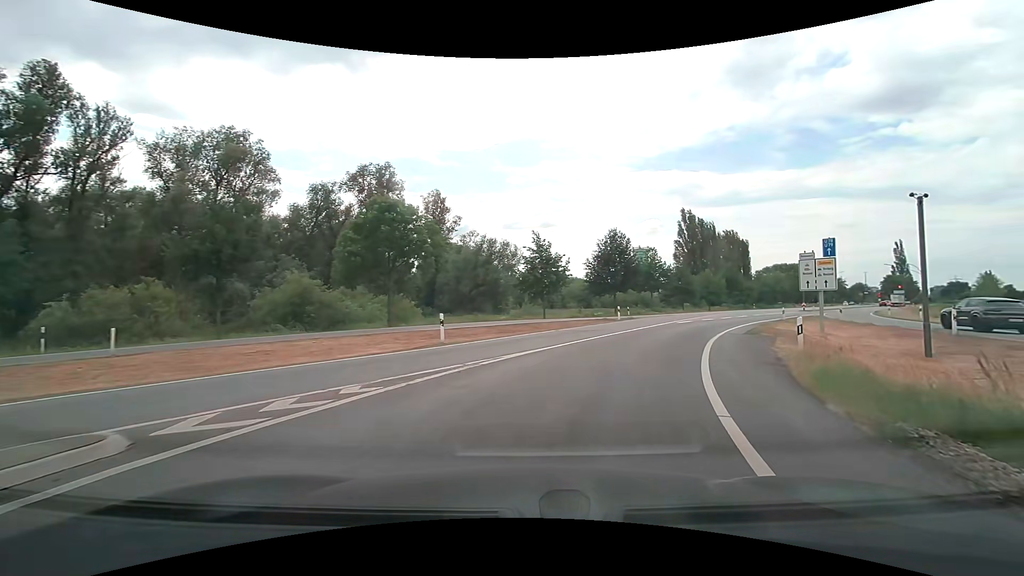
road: secondary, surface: asphalt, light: Day
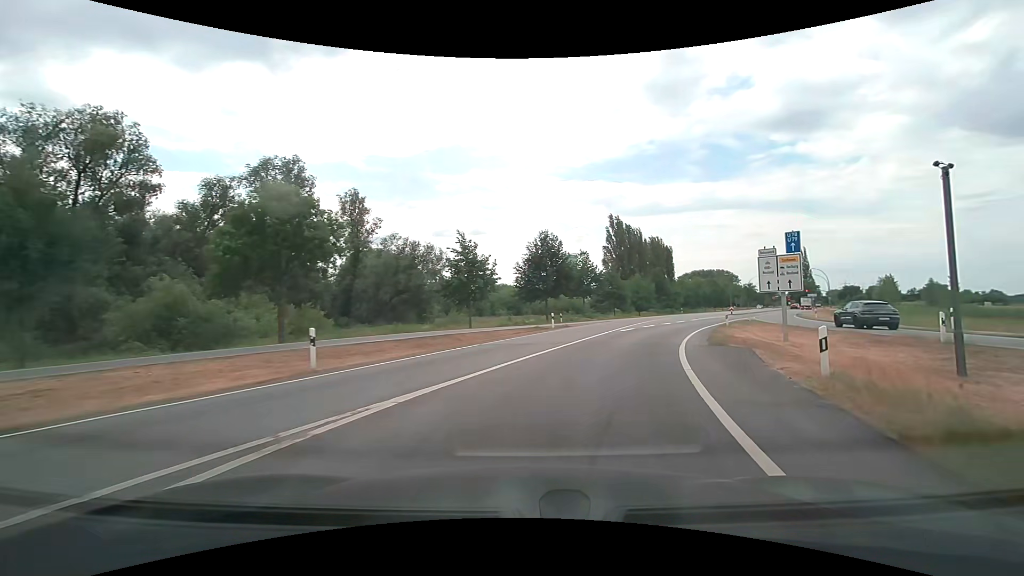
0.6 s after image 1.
(+0.3, +5.2) m; +8°
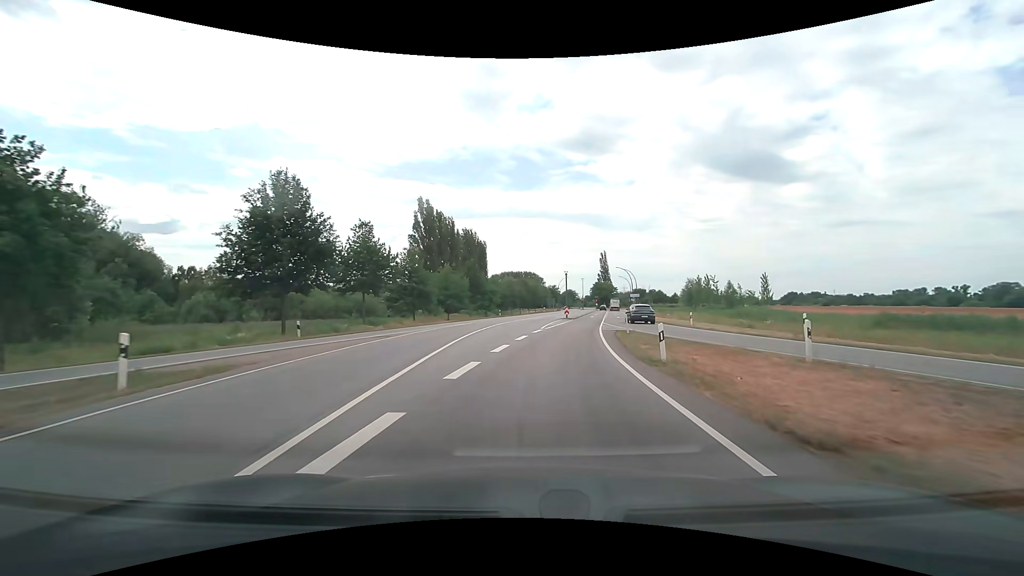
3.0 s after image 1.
(+5.2, +24.2) m; +21°
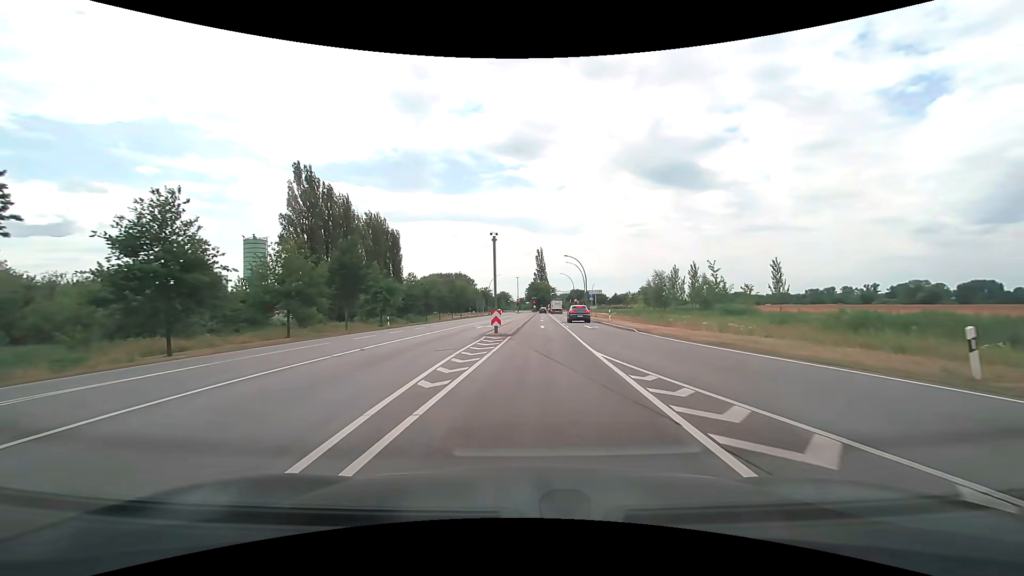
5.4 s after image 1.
(+2.8, +29.8) m; +8°
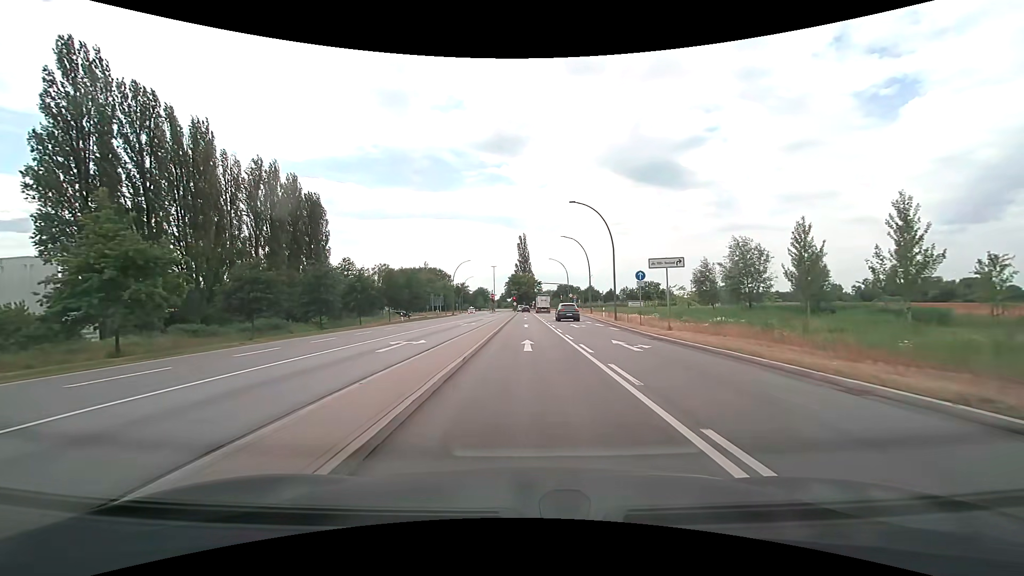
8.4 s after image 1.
(+1.4, +39.7) m; +2°
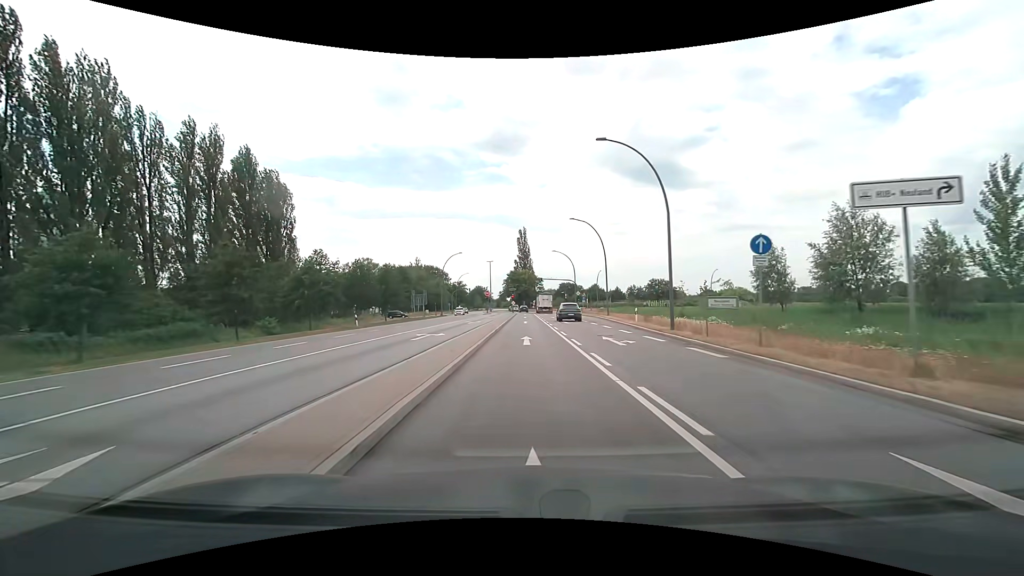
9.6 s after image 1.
(0.0, +15.2) m; 0°
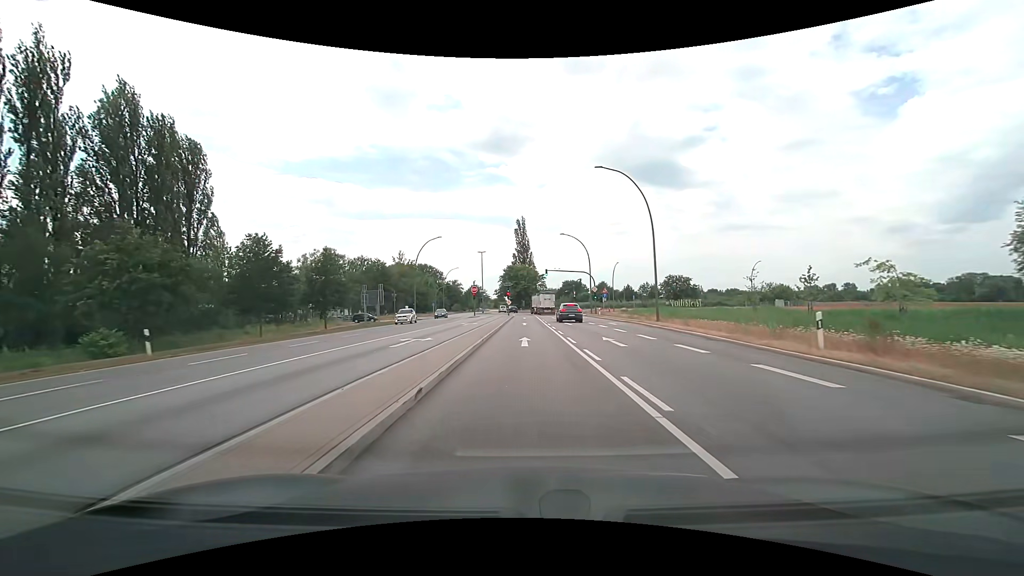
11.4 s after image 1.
(0.0, +22.9) m; 0°
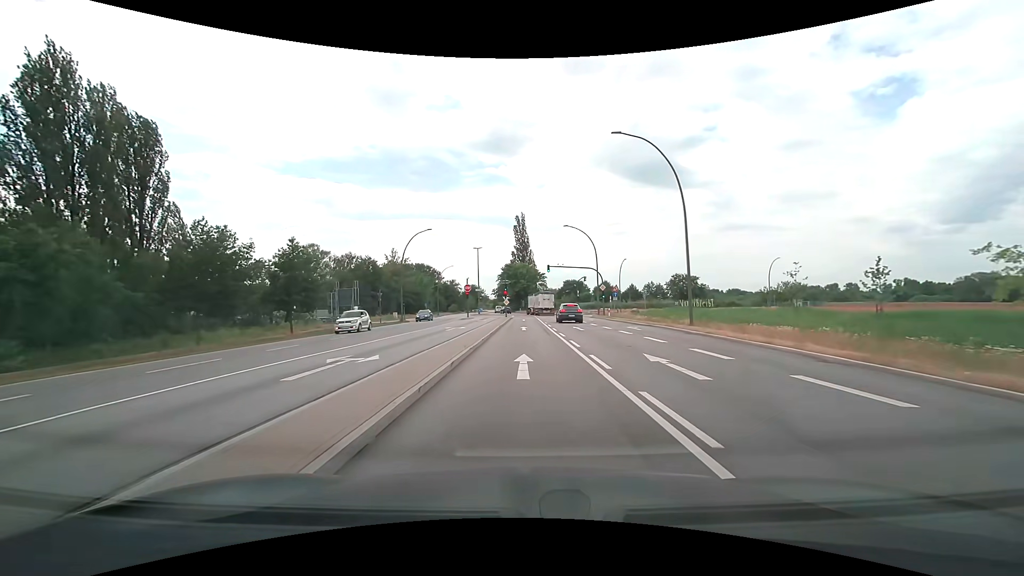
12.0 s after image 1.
(0.0, +7.7) m; 0°
